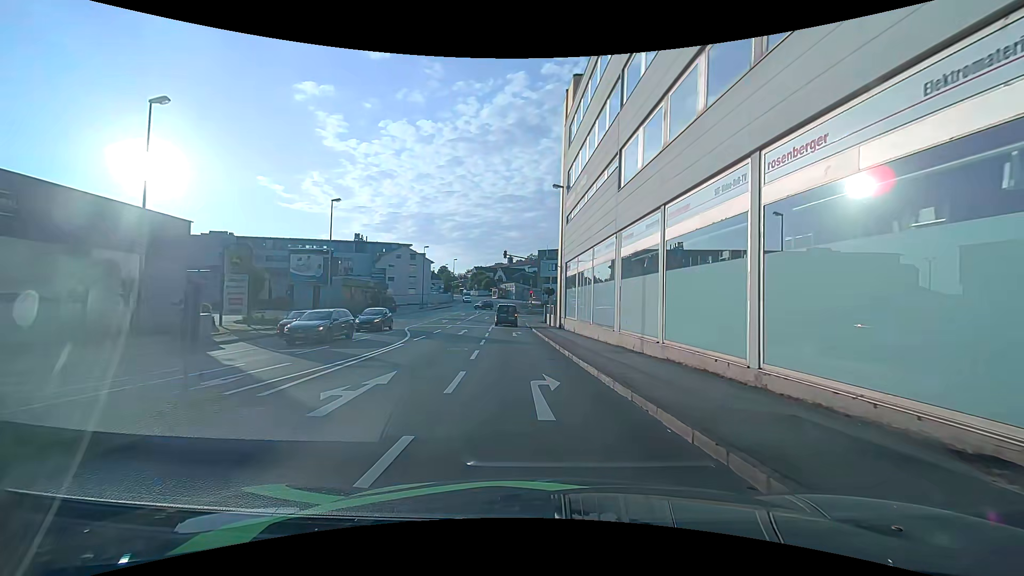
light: Day
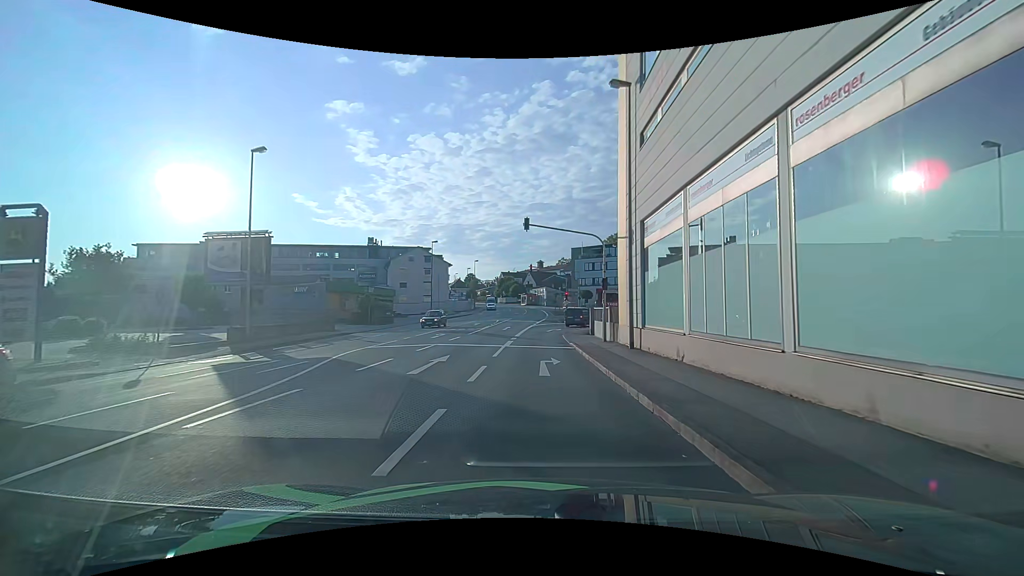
(-0.5, +16.5) m; -3°
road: tertiary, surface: asphalt
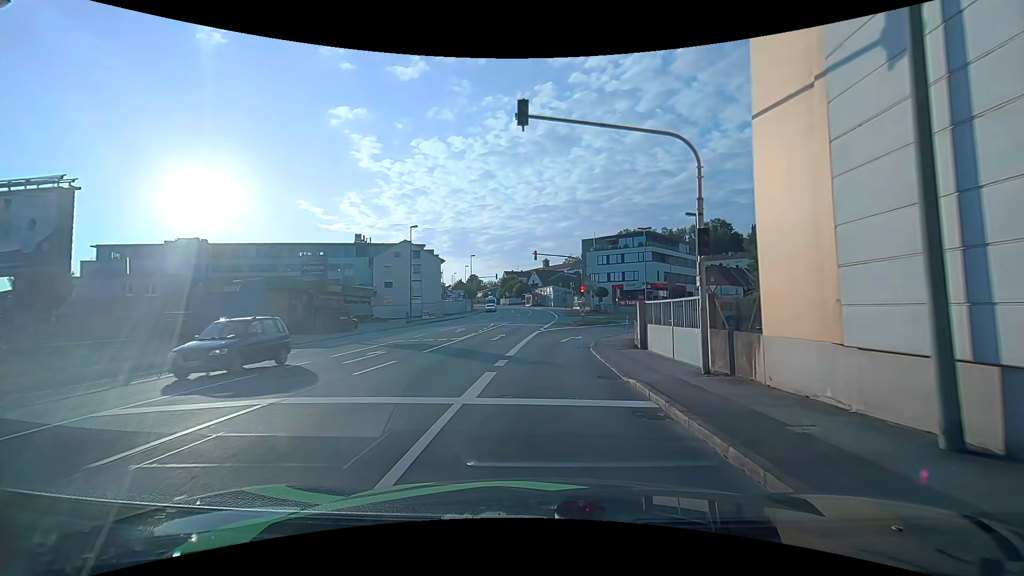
(-0.1, +13.9) m; 0°
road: tertiary_link
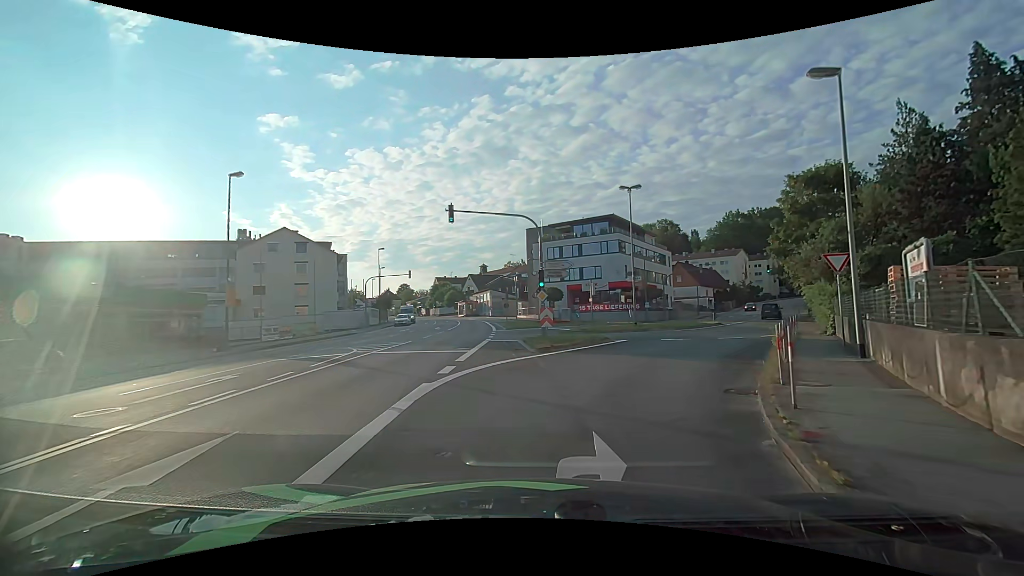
(+0.7, +22.4) m; +6°
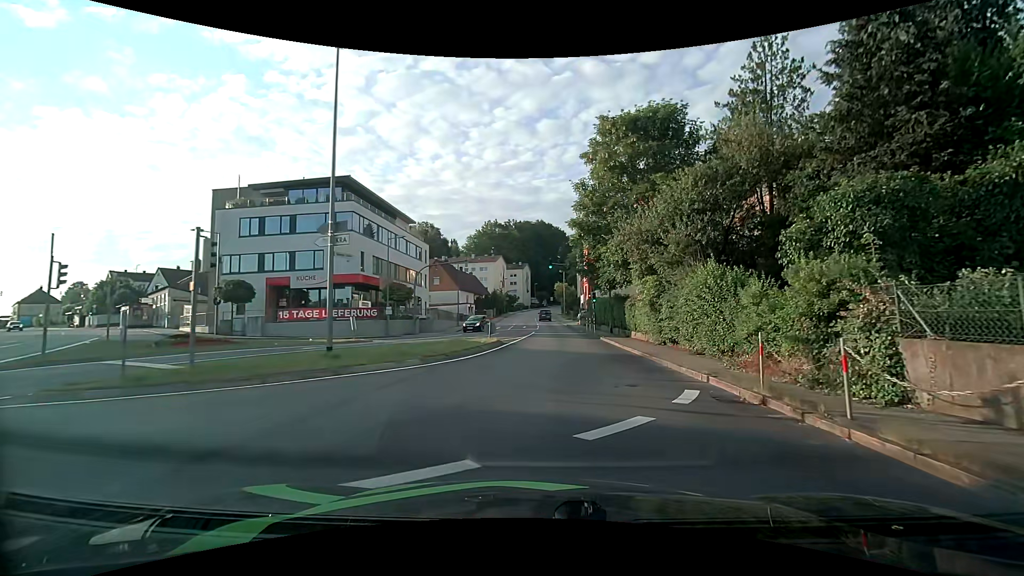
(+4.9, +20.9) m; +27°
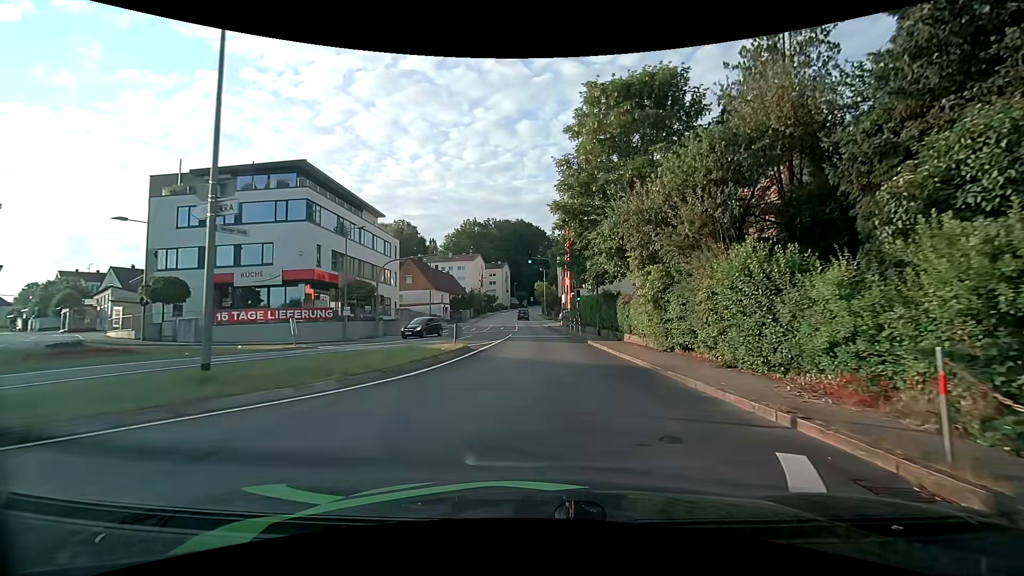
(+0.1, +4.5) m; +3°
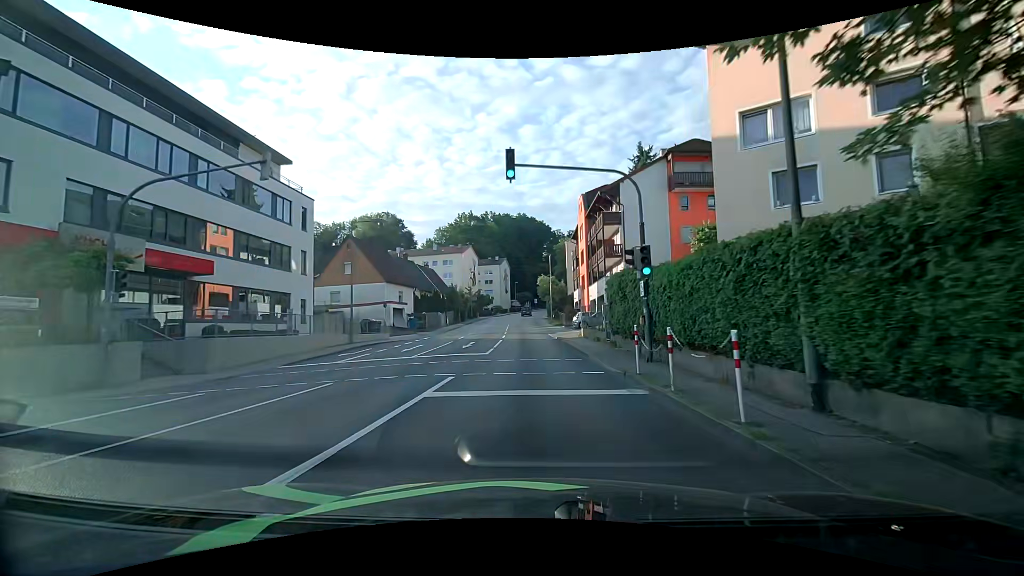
(+0.1, +23.9) m; -1°
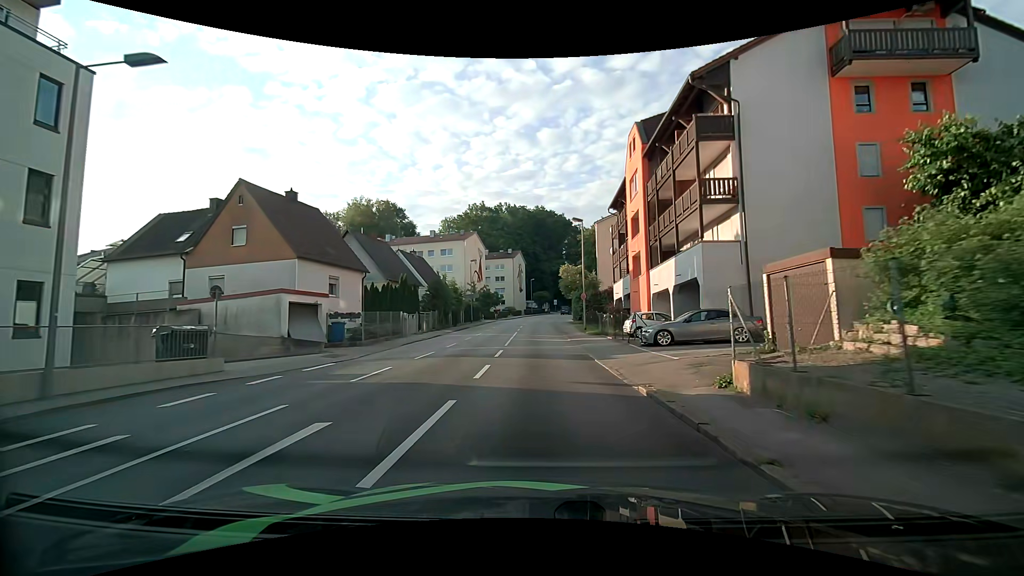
(-0.4, +21.0) m; -2°
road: tertiary
(0, +10) (0, +20) (0, +30) (-1, +40) (-1, +50) (-1, +60) (0, +70) (+1, +80) (+2, +90) (+4, +100) m
